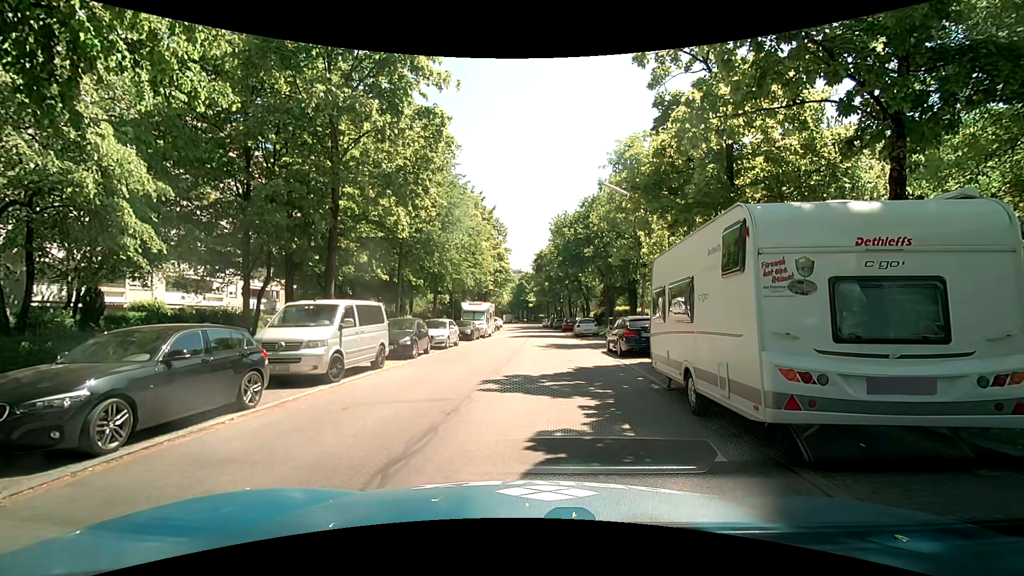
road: residential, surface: asphalt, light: Day
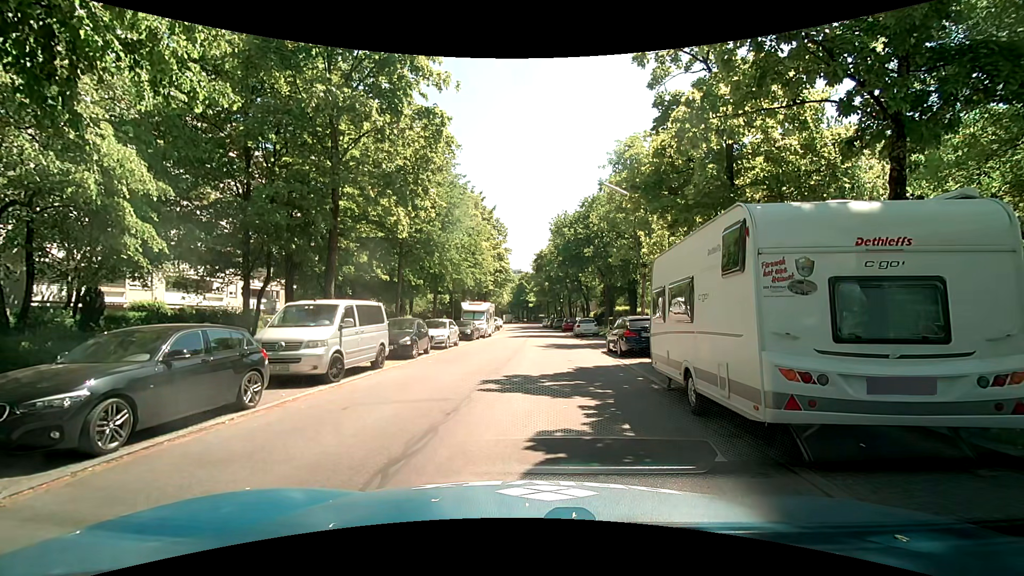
(0.0, 0.0) m; 0°
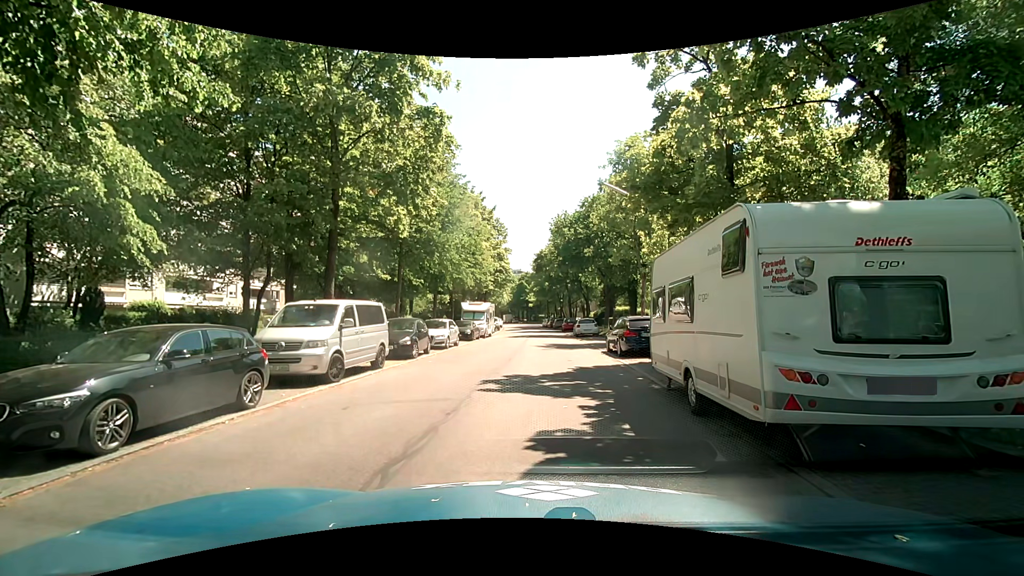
(0.0, 0.0) m; 0°
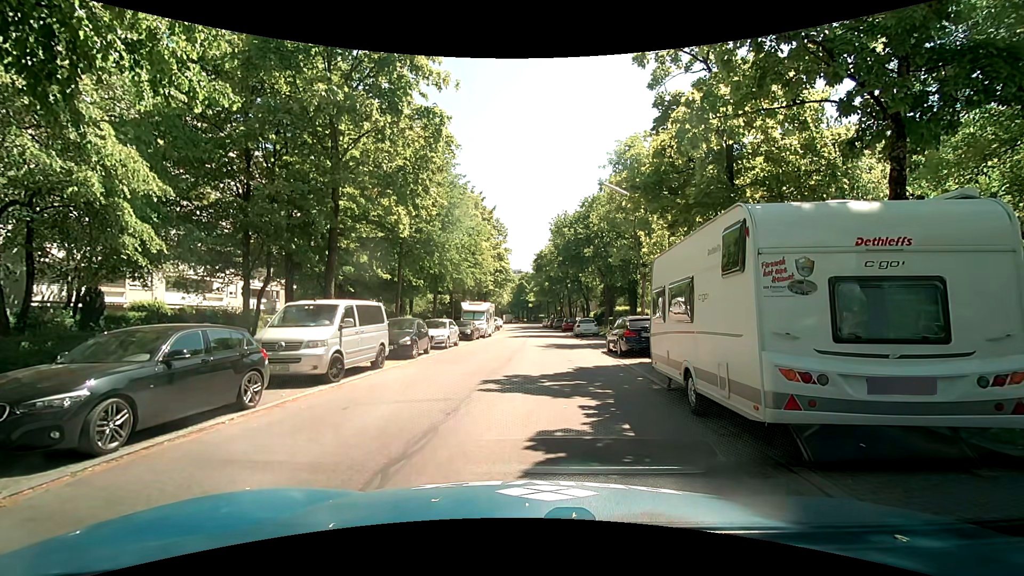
(0.0, 0.0) m; 0°
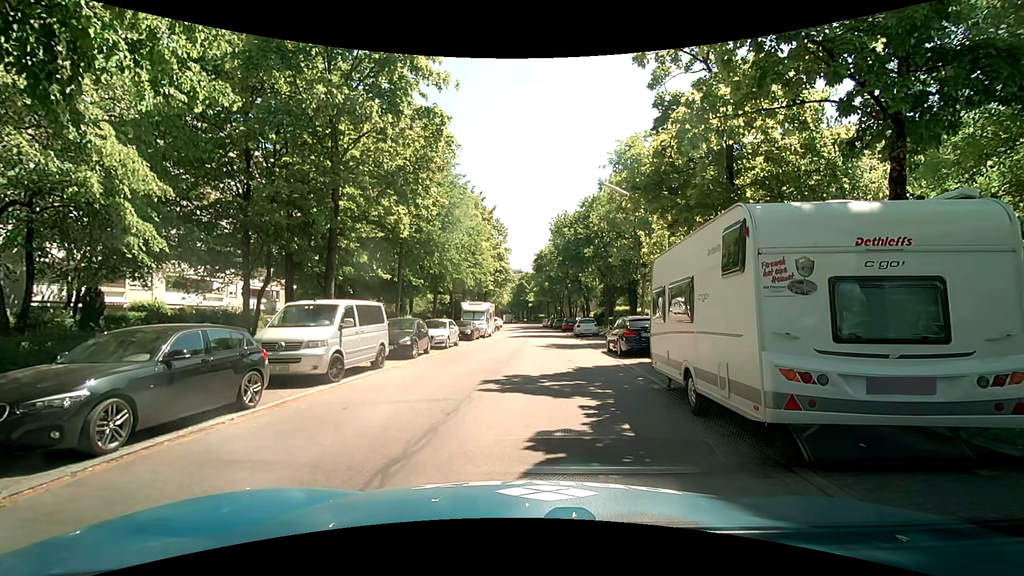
(0.0, 0.0) m; 0°
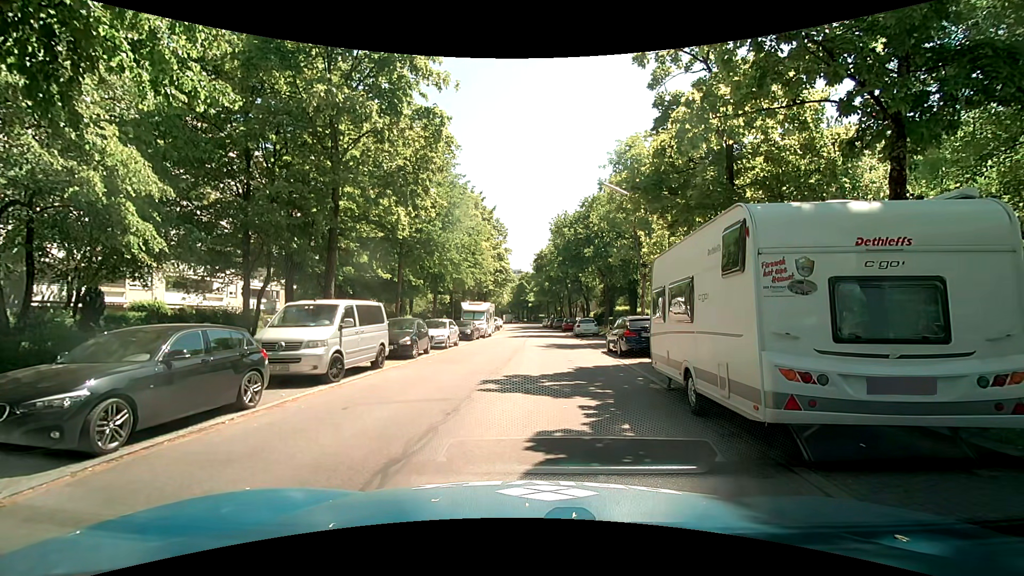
(0.0, 0.0) m; 0°
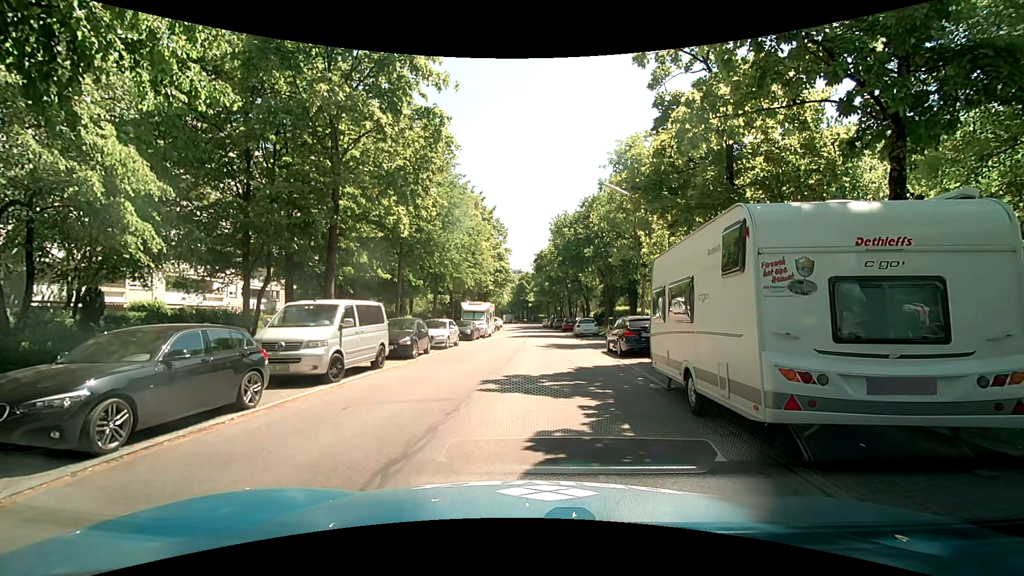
(0.0, 0.0) m; 0°
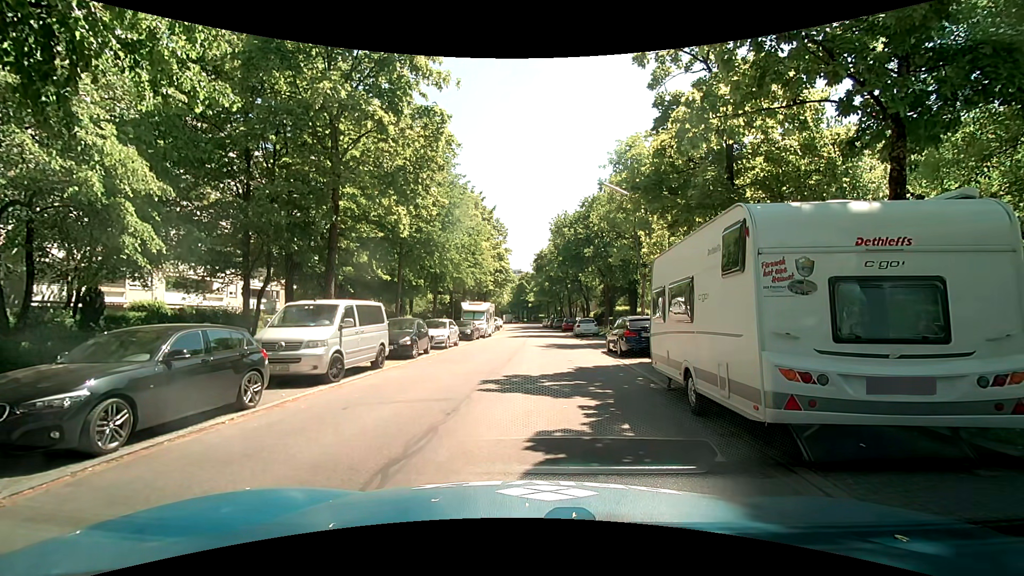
(0.0, 0.0) m; 0°
